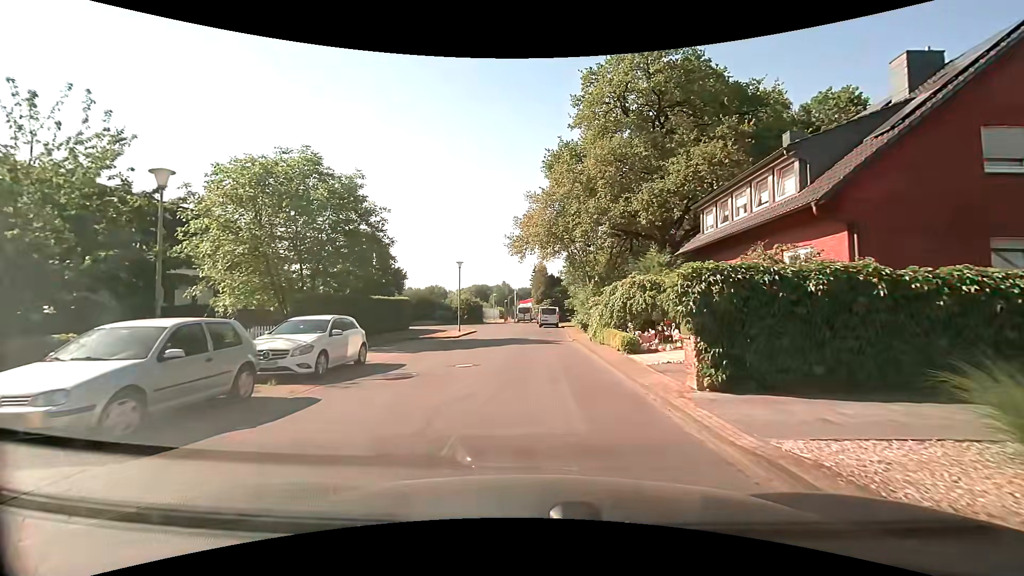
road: residential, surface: paved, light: Day
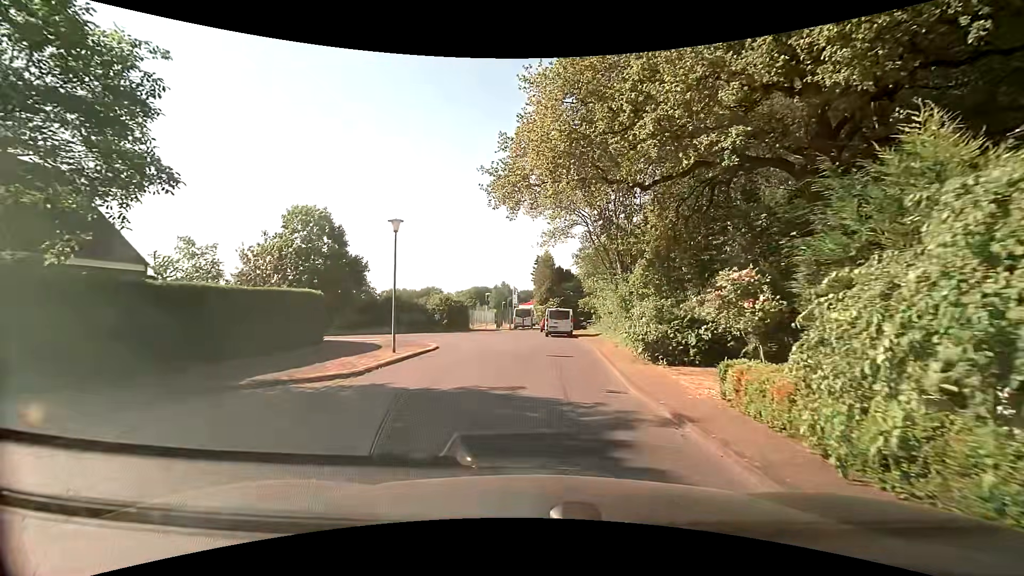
(0.0, +17.1) m; +1°
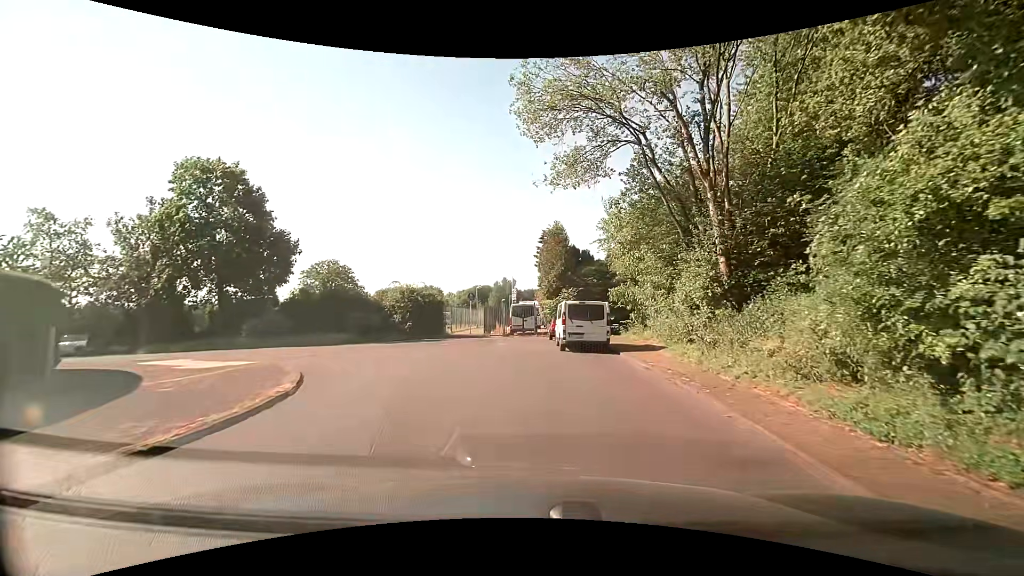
(-0.3, +16.2) m; -1°
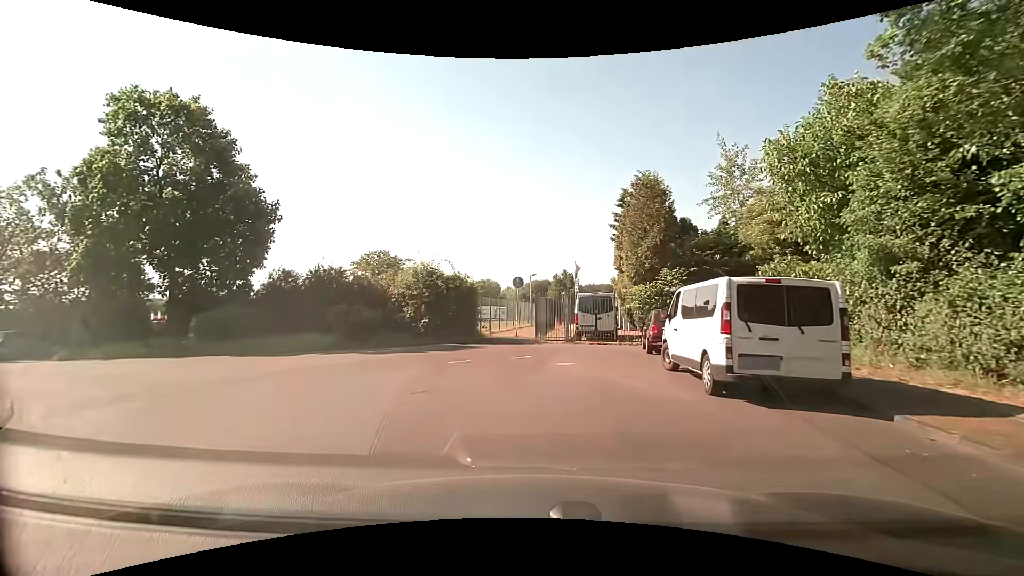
(-0.6, +11.9) m; -6°
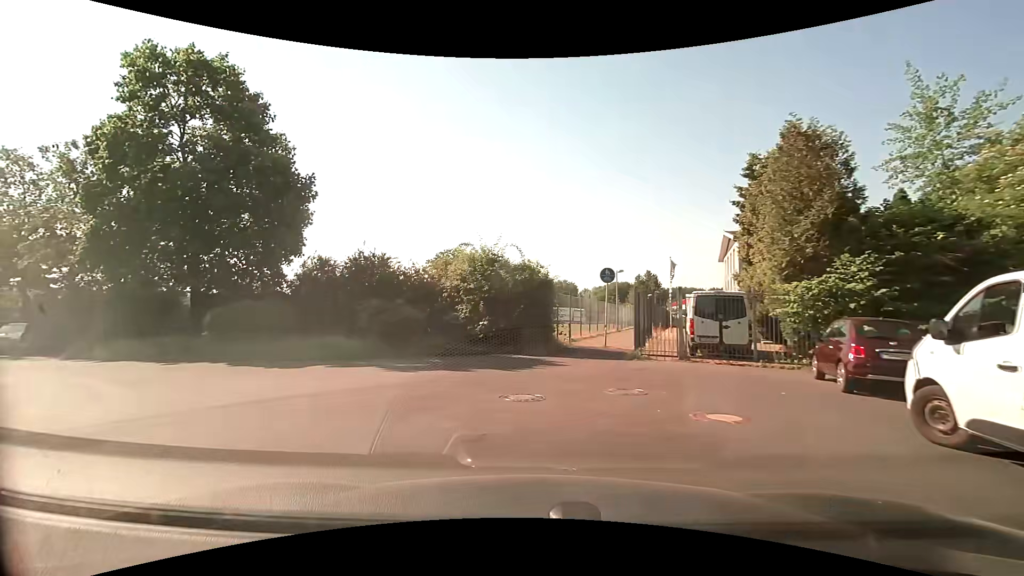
(-0.4, +6.0) m; -10°
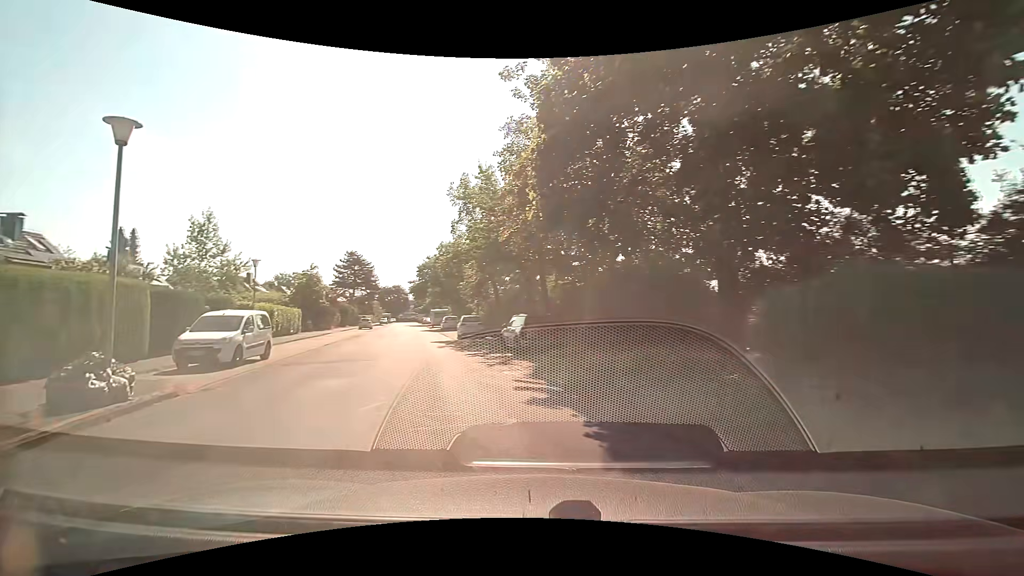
(-6.5, +13.1) m; -56°
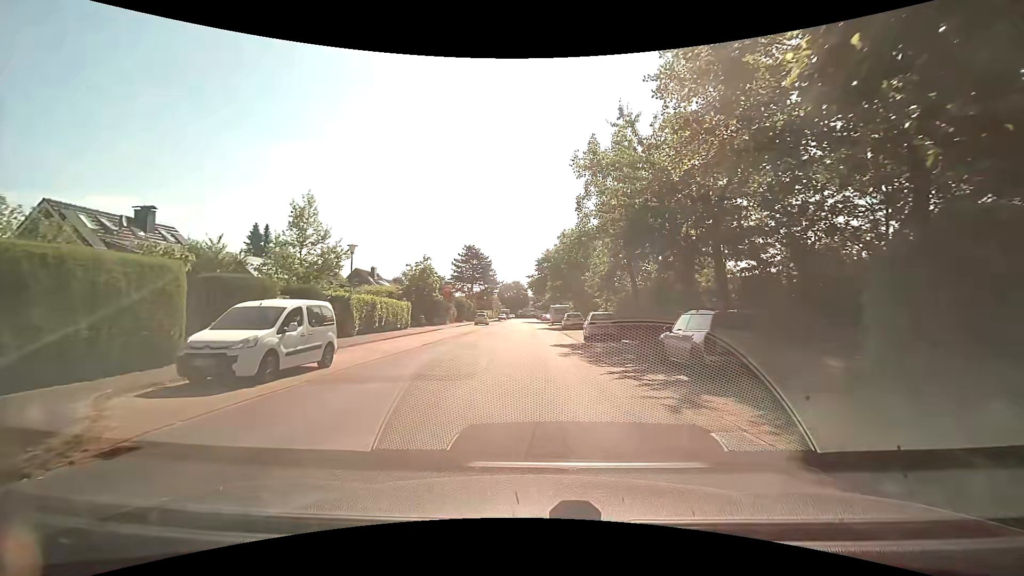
(-1.0, +6.6) m; -15°
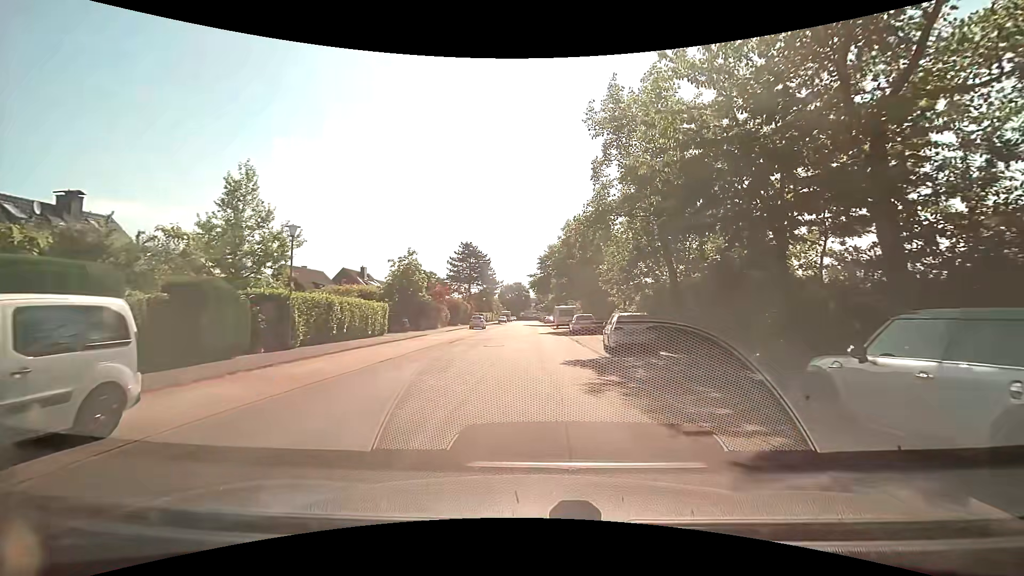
(0.0, +7.2) m; 0°
